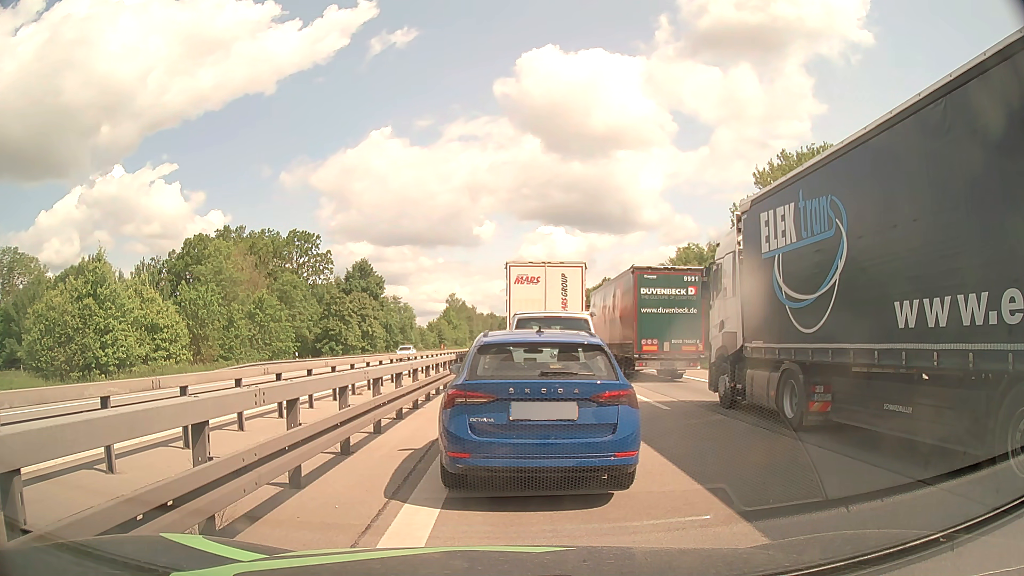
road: motorway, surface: asphalt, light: Day
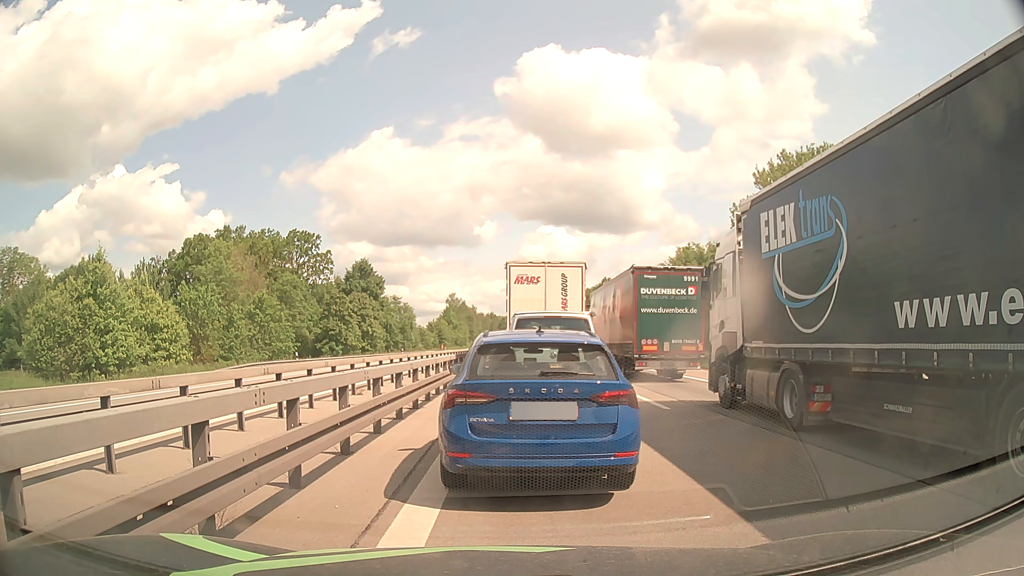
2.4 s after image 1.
(0.0, 0.0) m; 0°
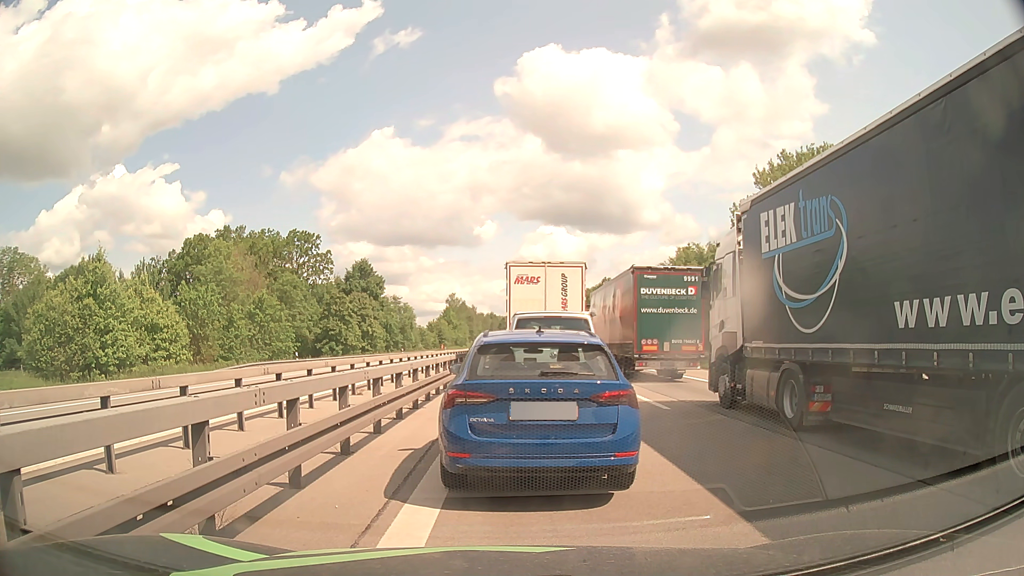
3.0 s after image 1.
(0.0, 0.0) m; 0°
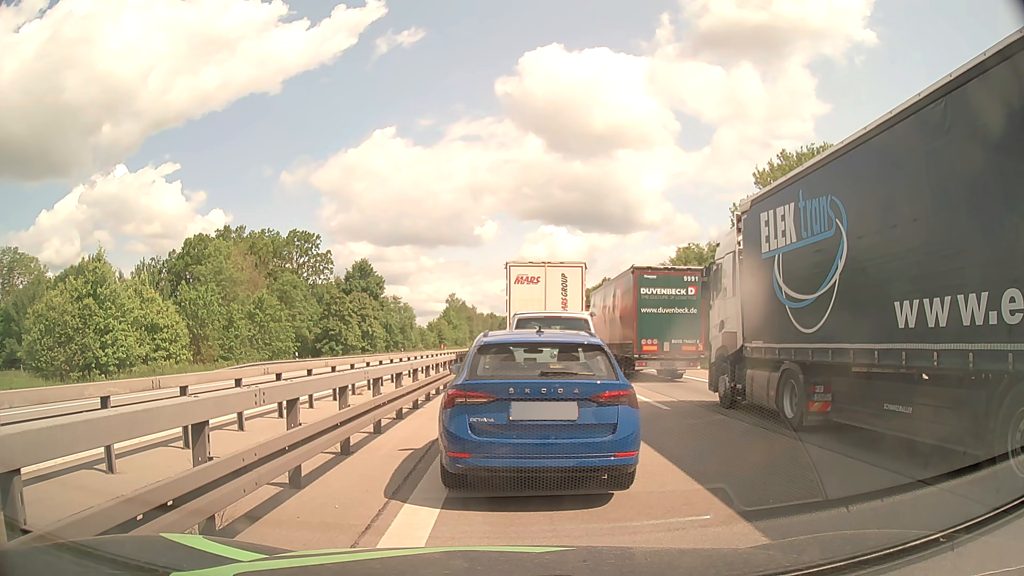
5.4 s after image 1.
(0.0, 0.0) m; 0°
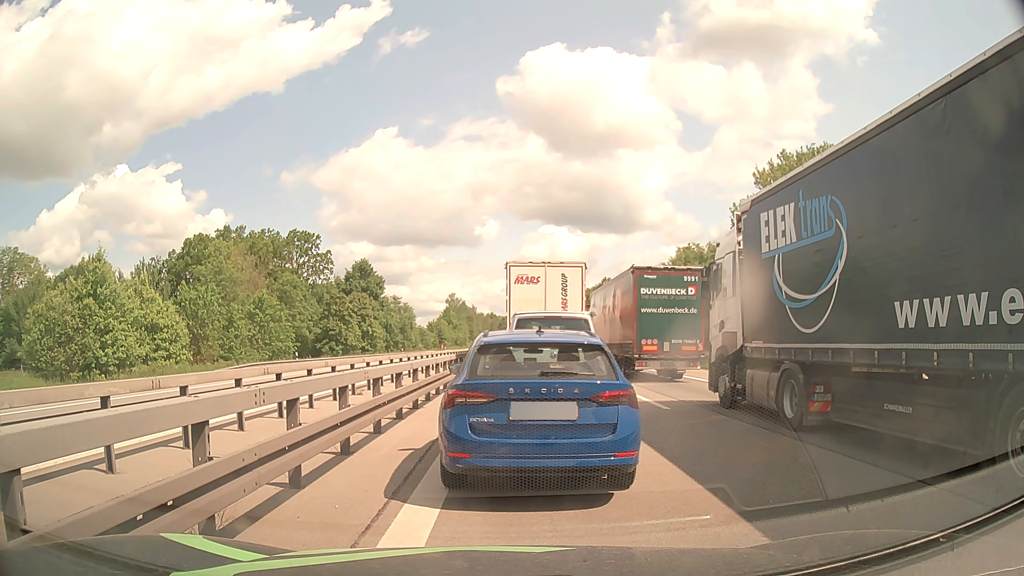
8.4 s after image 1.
(0.0, 0.0) m; 0°
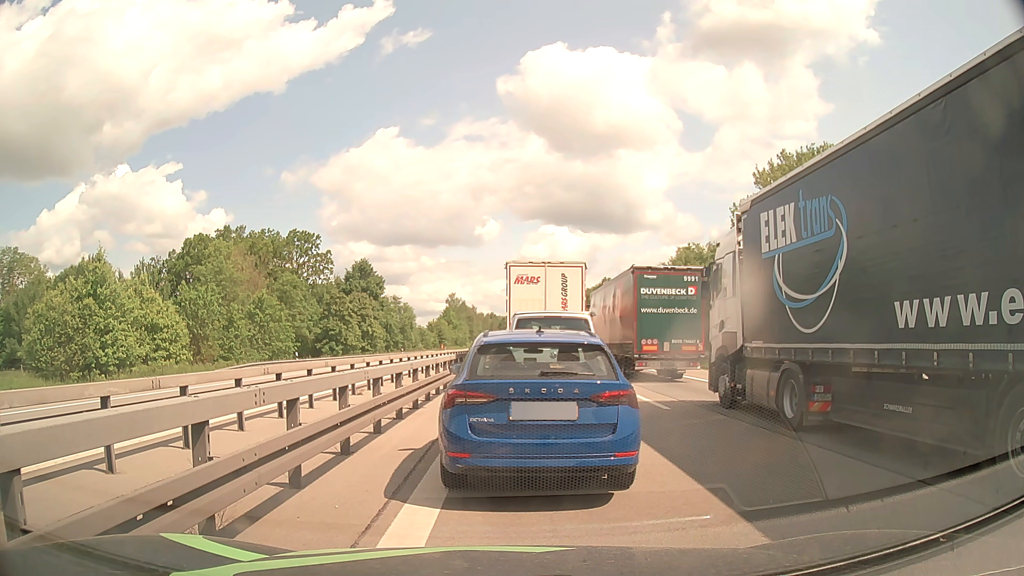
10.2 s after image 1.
(0.0, 0.0) m; 0°
